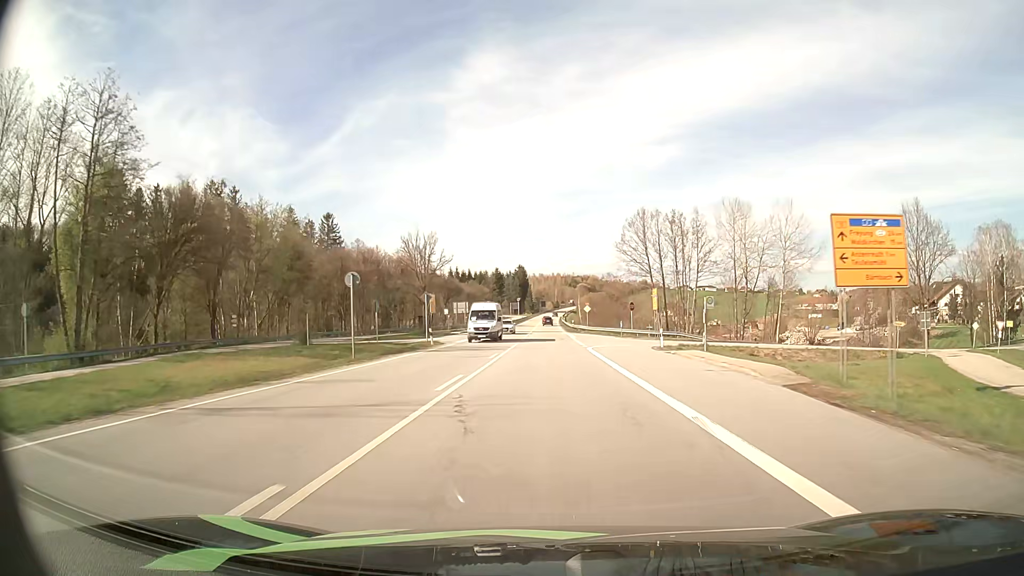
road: primary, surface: asphalt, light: Day
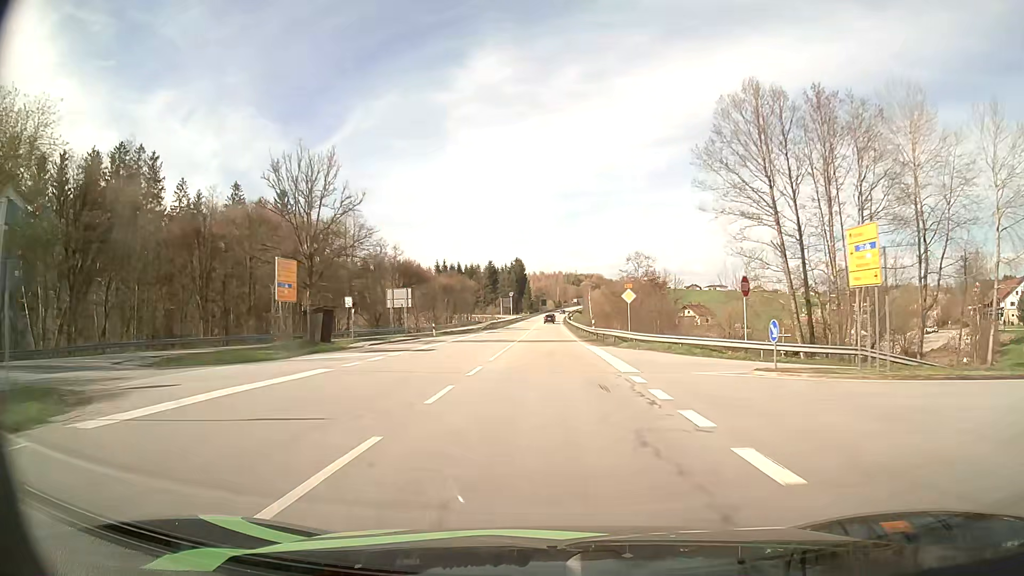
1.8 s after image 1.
(+0.1, +37.9) m; 0°
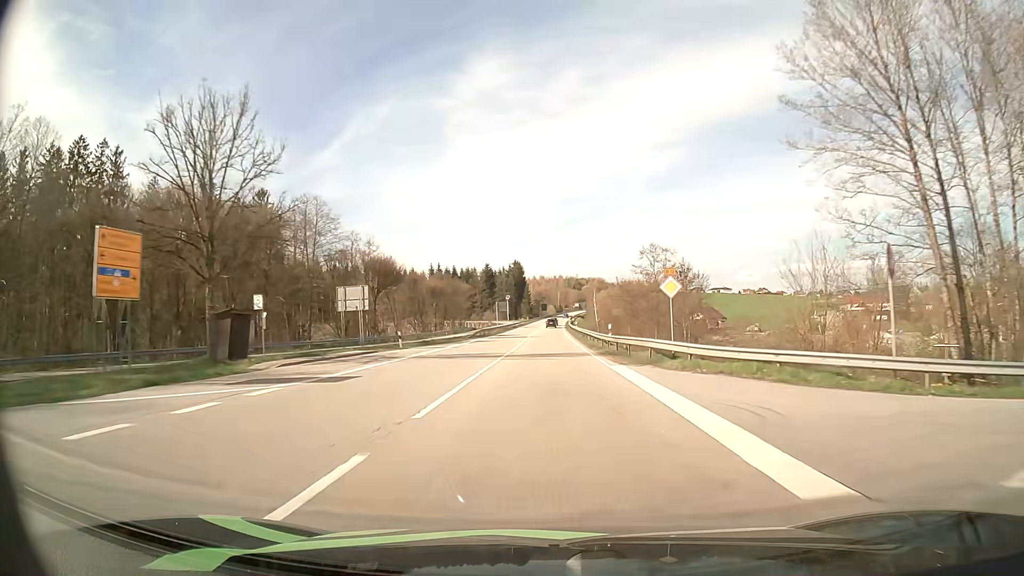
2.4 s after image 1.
(0.0, +12.7) m; 0°
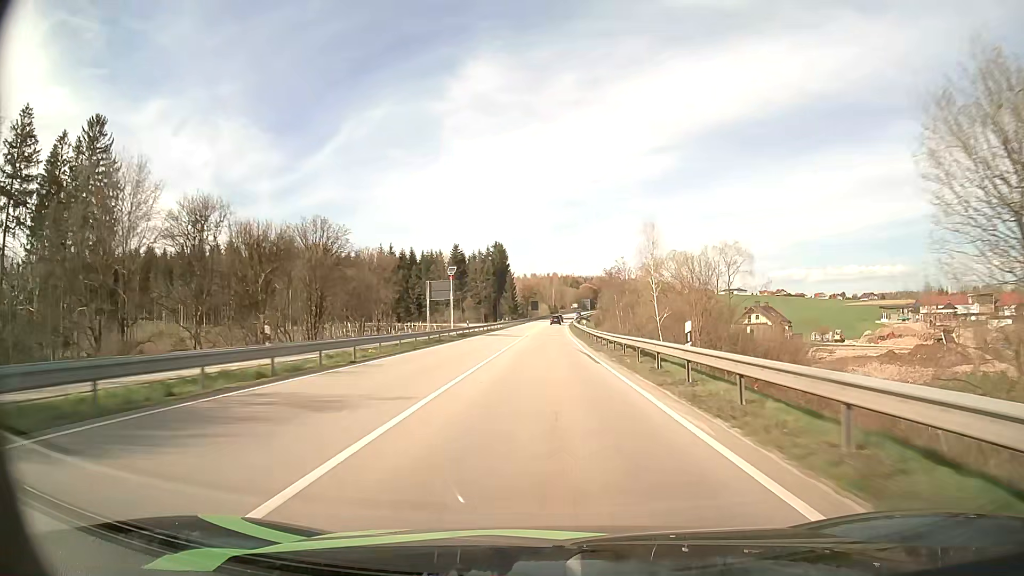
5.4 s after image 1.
(0.0, +65.6) m; 0°
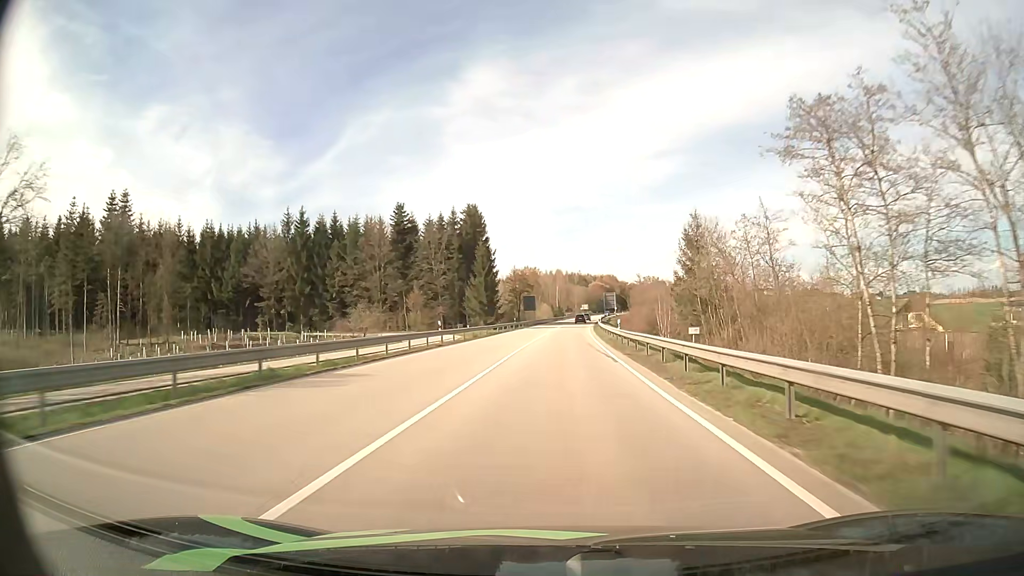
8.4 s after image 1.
(+0.2, +65.9) m; 0°
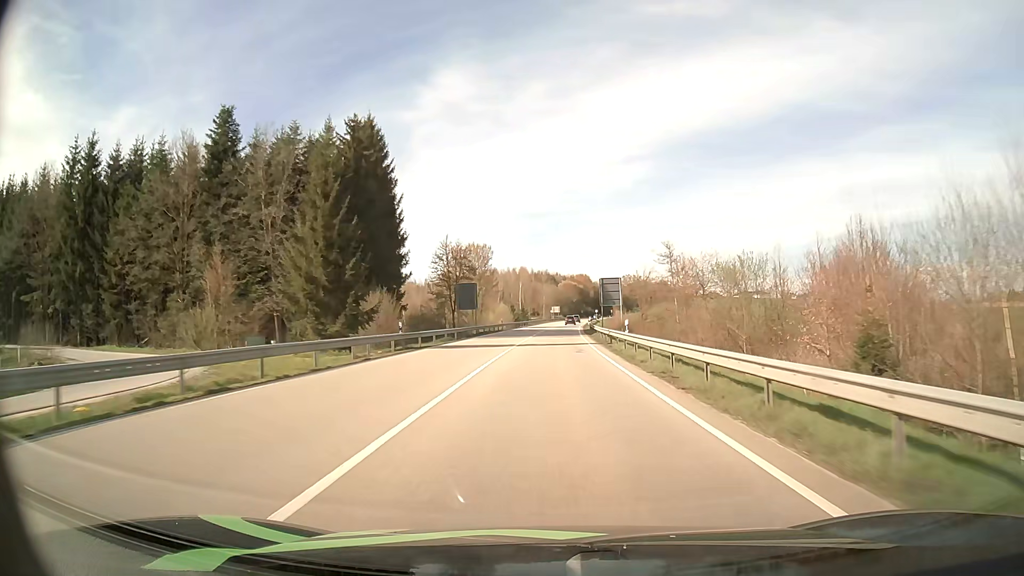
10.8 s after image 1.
(+1.1, +51.4) m; +3°
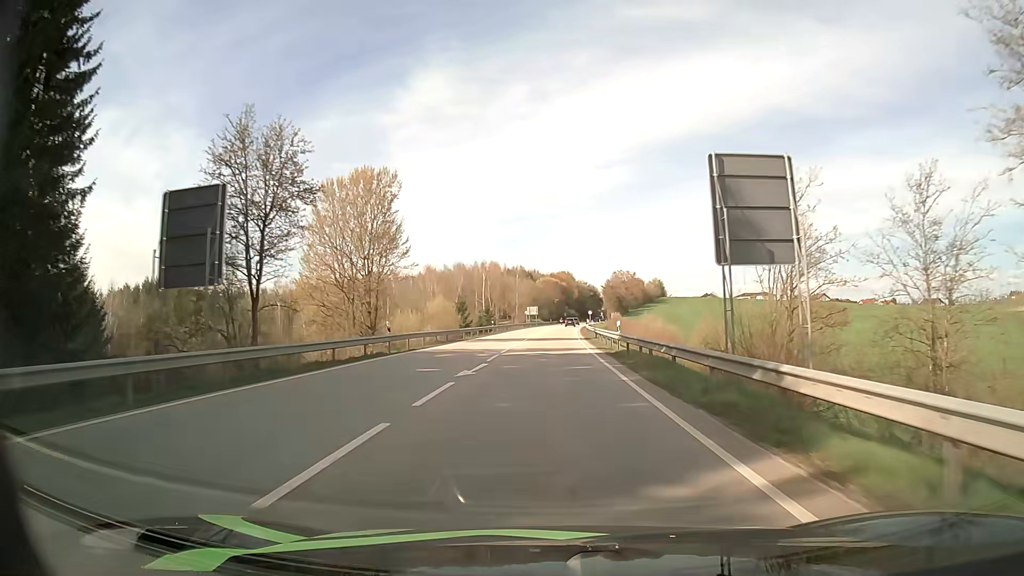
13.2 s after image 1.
(+0.7, +49.6) m; +2°
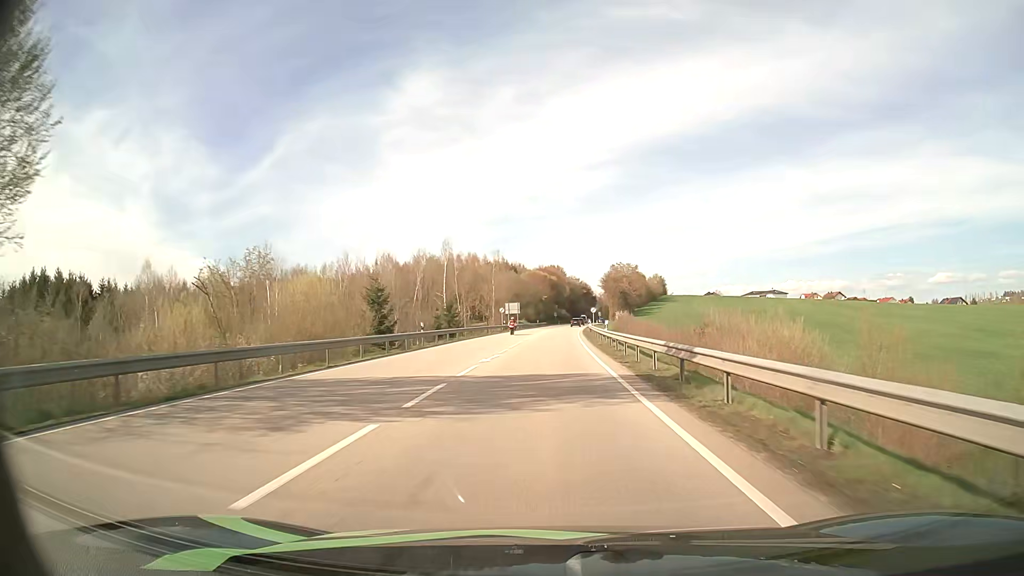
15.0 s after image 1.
(+0.4, +36.1) m; +1°
(0, +10) (0, +20) (0, +30) (0, +40) (+1, +50) (+1, +60) (+1, +70) (+2, +80) (+3, +90) (+3, +100) m
